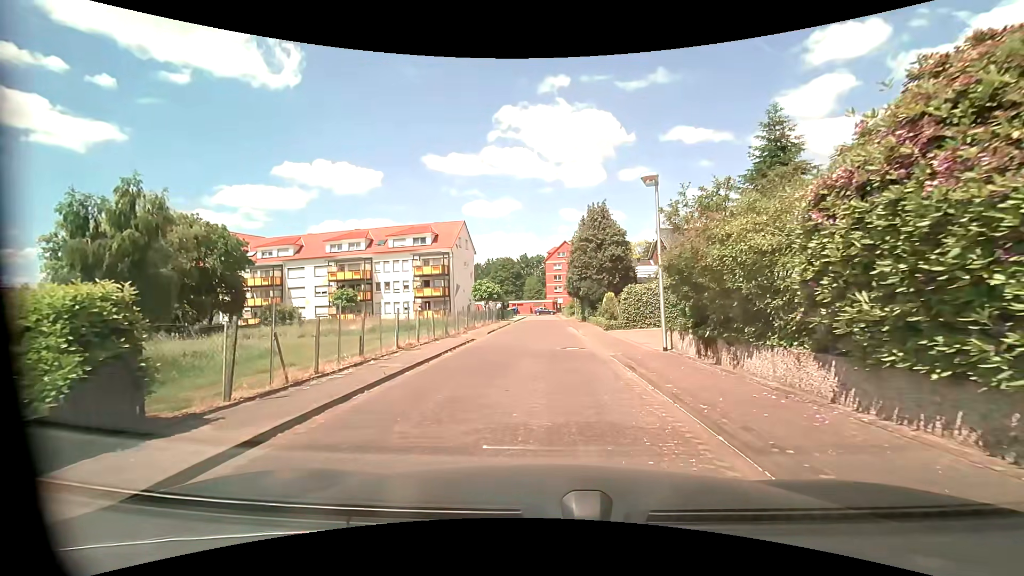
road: residential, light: Day
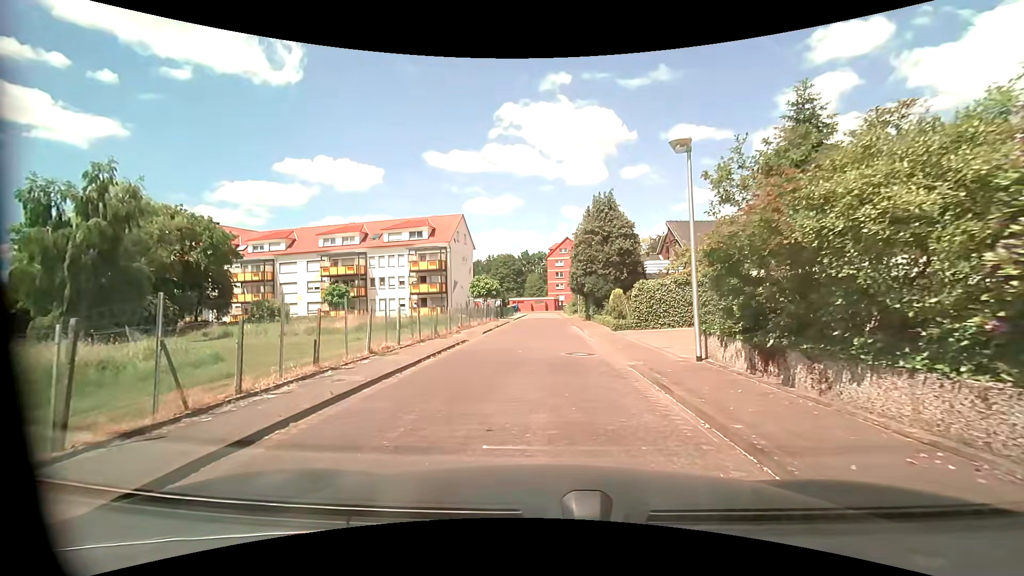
(0.0, +2.7) m; +1°
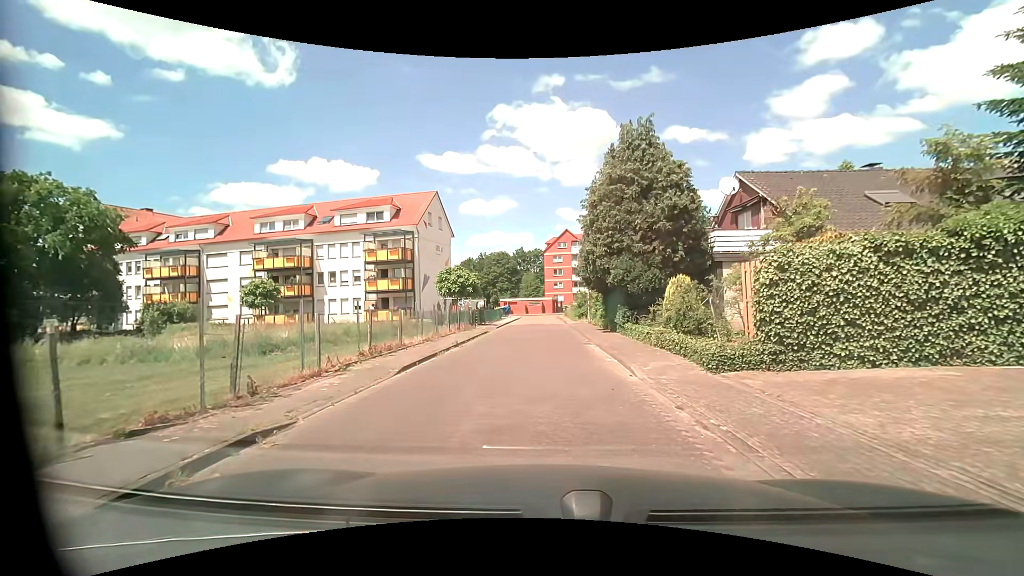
(0.0, +14.3) m; -1°
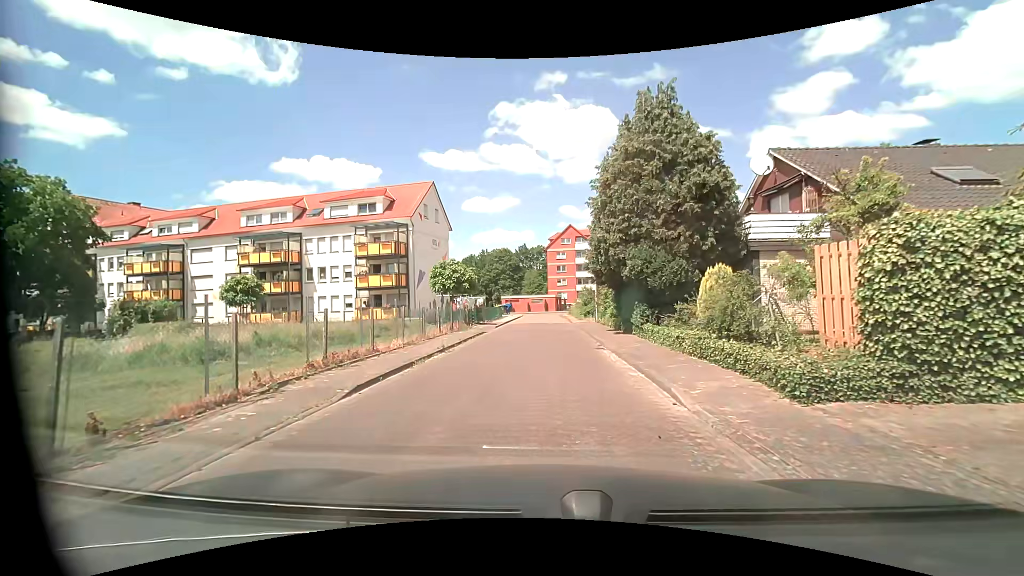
(0.0, +3.1) m; 0°
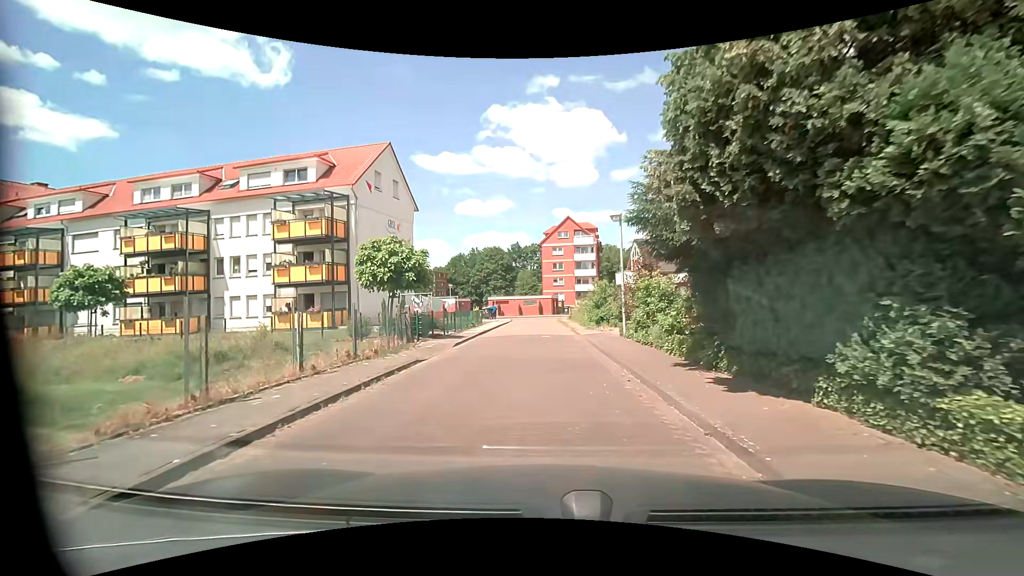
(+0.2, +12.5) m; +1°
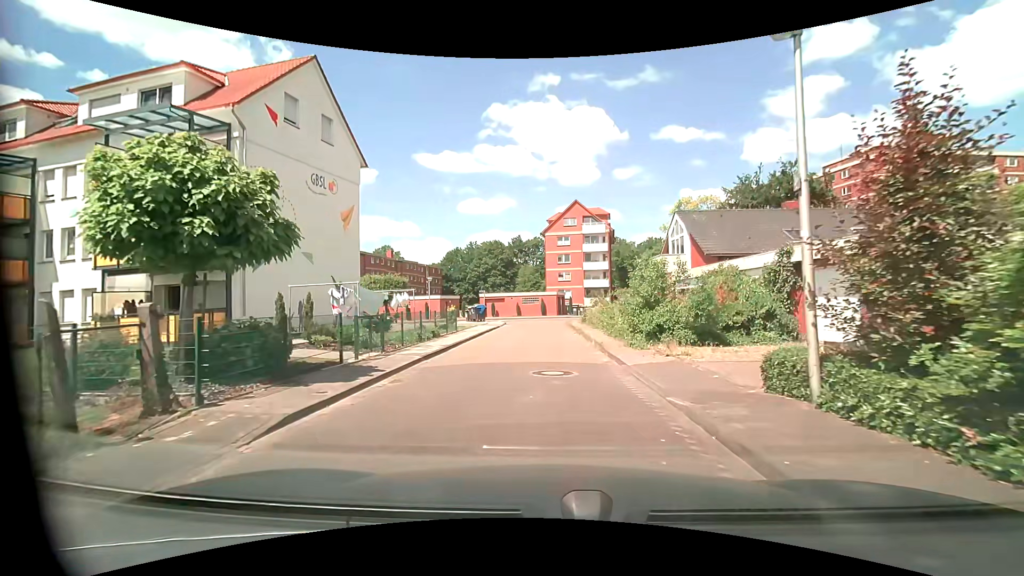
(0.0, +12.7) m; -1°
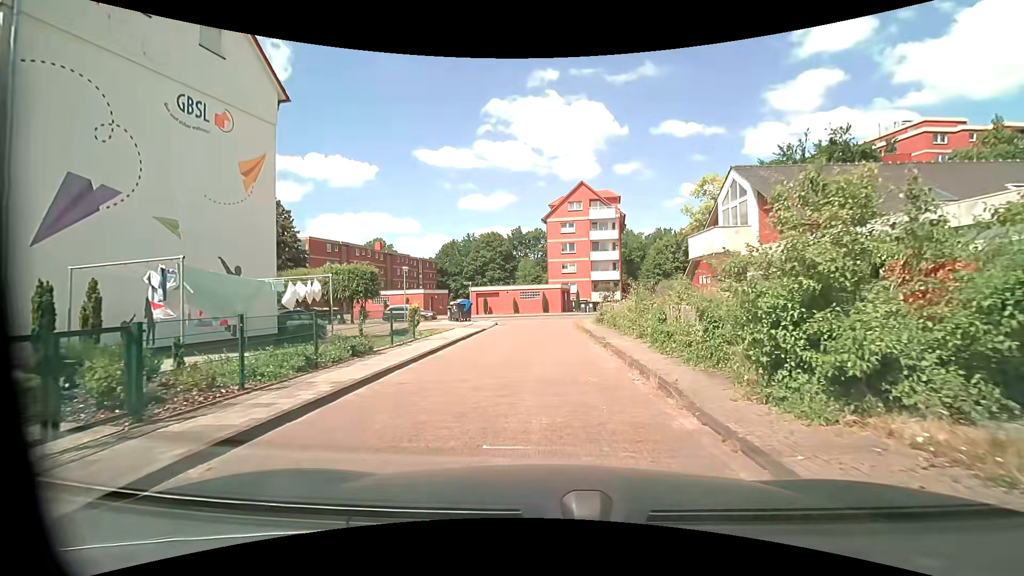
(+0.1, +9.0) m; 0°
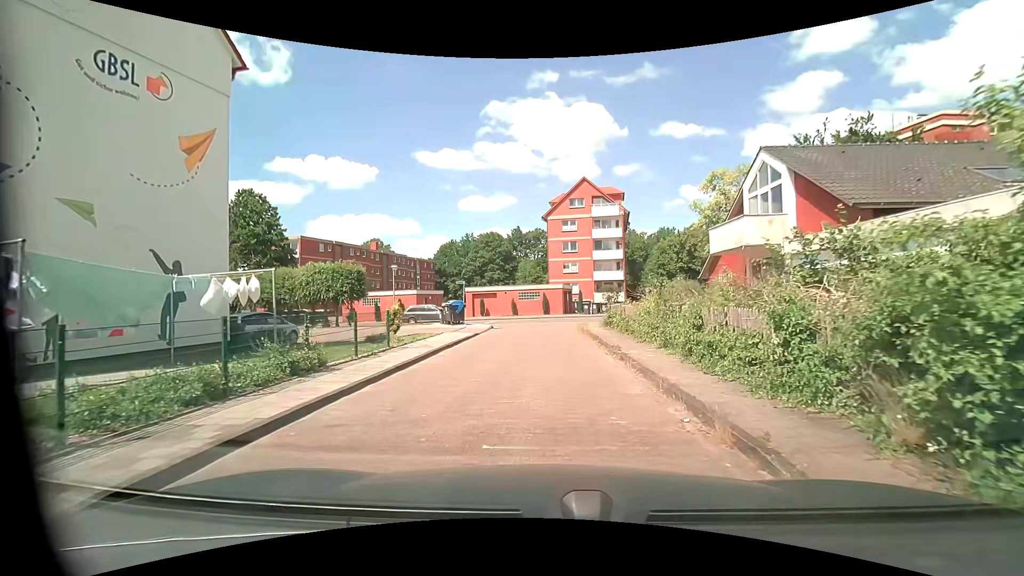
(0.0, +3.0) m; -1°
